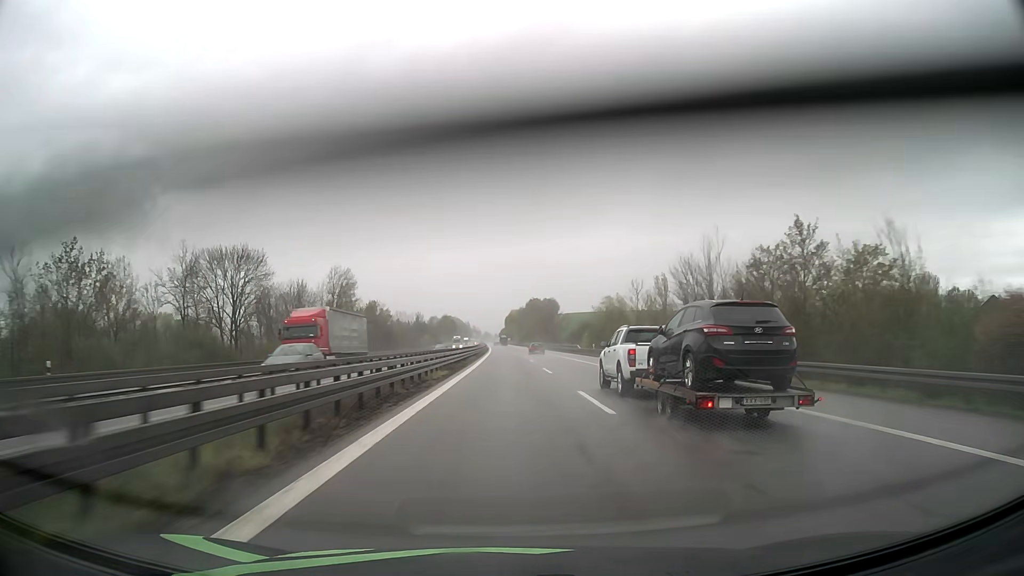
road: motorway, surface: asphalt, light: Day
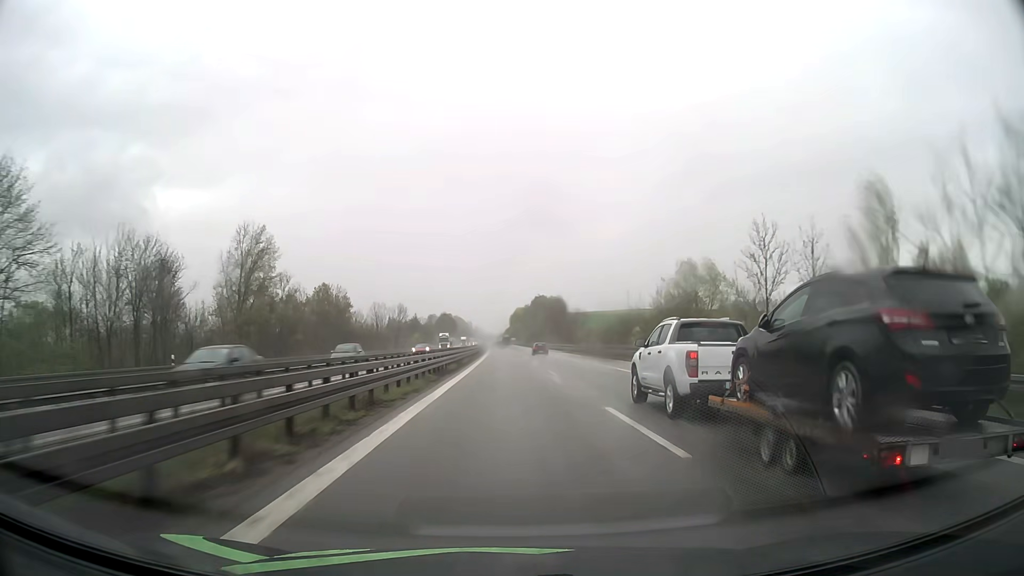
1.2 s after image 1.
(-0.1, +41.2) m; 0°
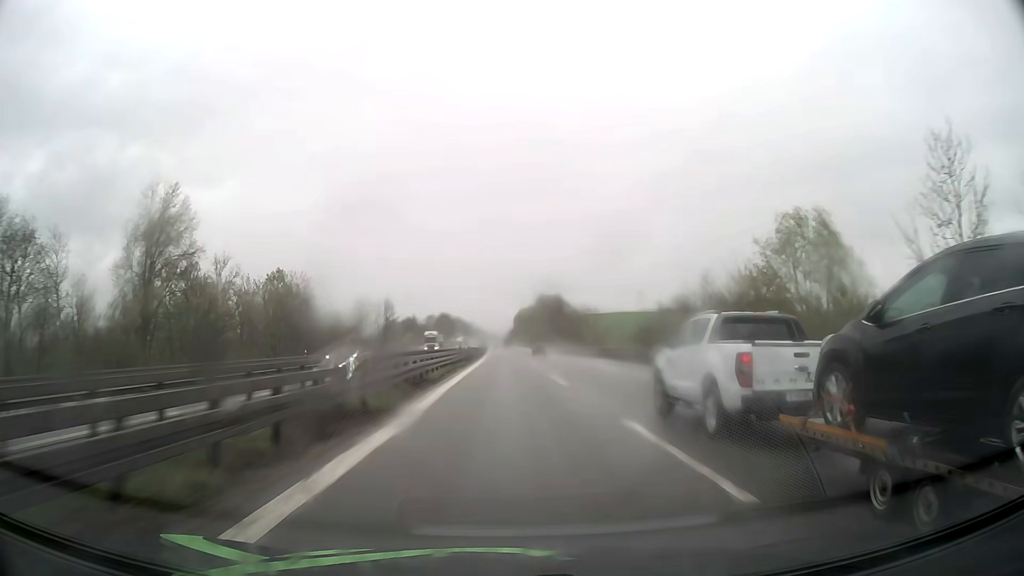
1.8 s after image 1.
(0.0, +20.6) m; 0°
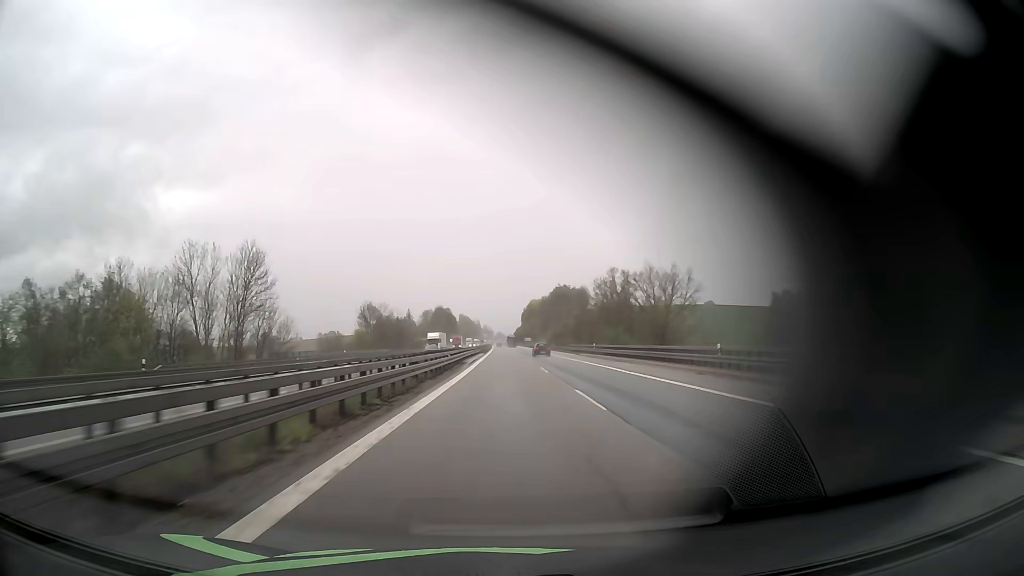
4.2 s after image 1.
(-0.6, +82.4) m; -1°
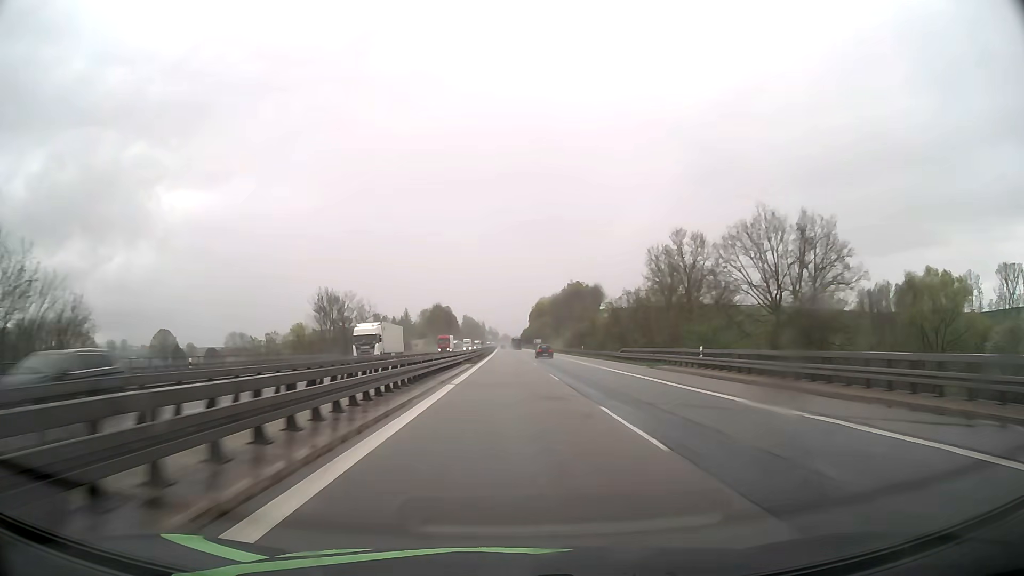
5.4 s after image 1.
(-0.2, +41.2) m; 0°
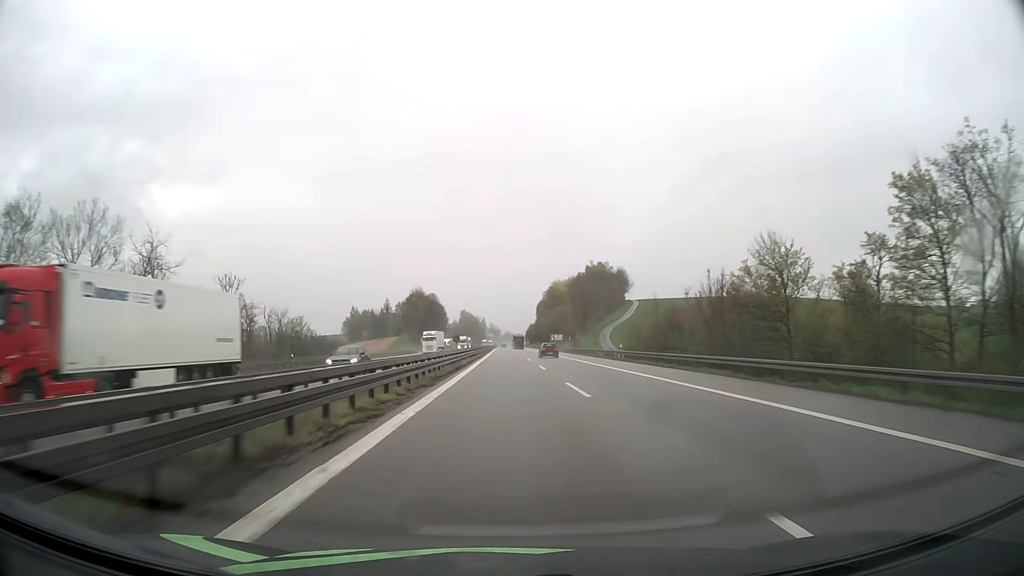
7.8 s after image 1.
(-0.1, +82.5) m; 0°
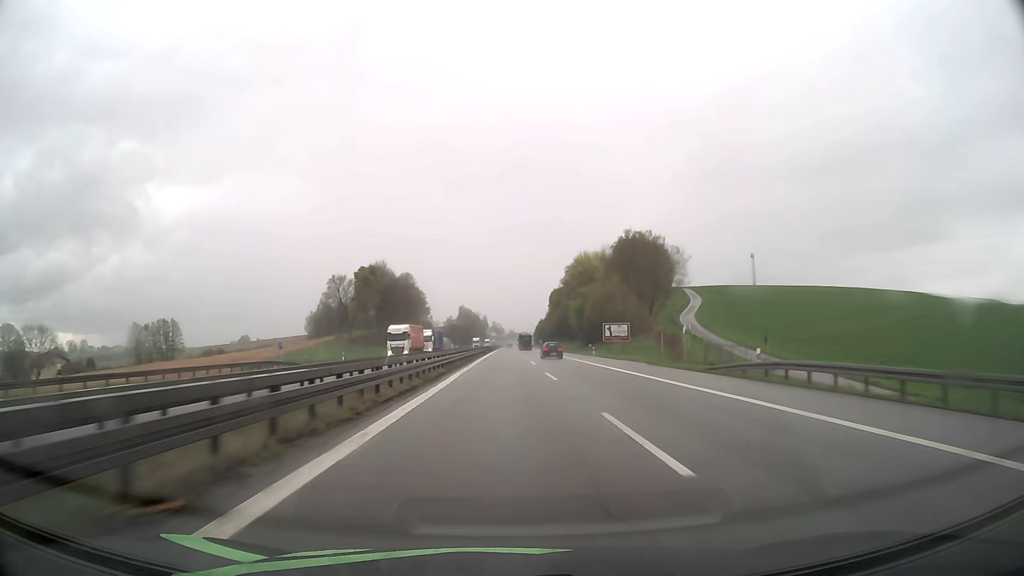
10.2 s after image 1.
(-0.1, +82.5) m; 0°
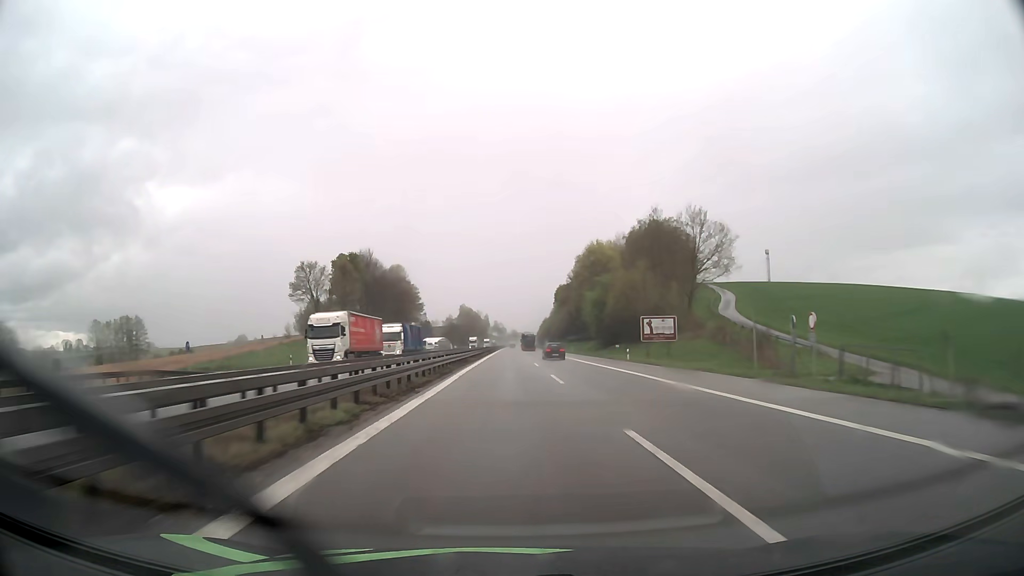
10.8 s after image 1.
(-0.1, +20.6) m; 0°
(0, +10) (0, +20) (0, +30) (0, +40) (0, +50) (0, +60) (0, +70) (0, +80) (0, +90) (0, +100) m
